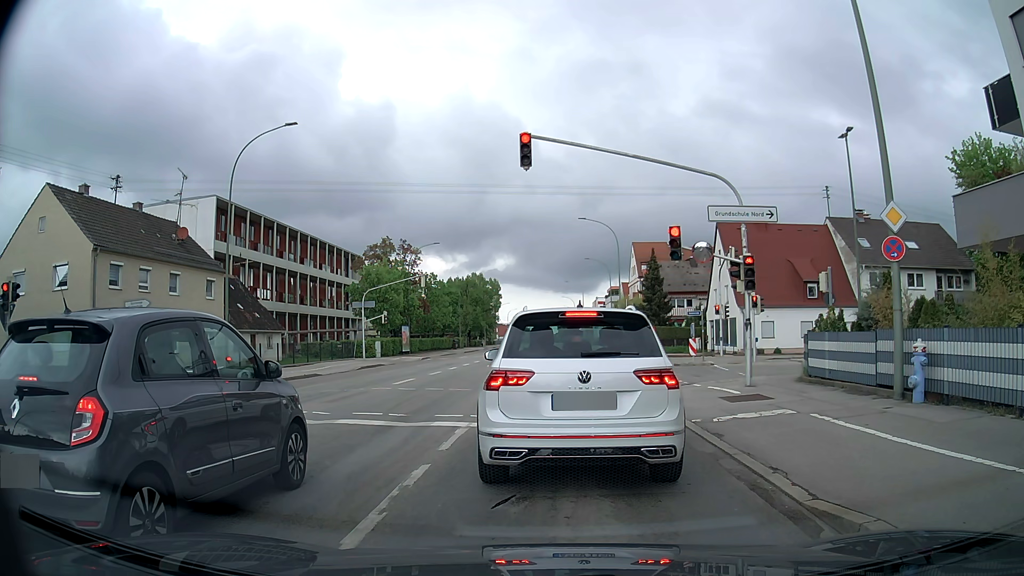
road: tertiary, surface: asphalt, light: Day
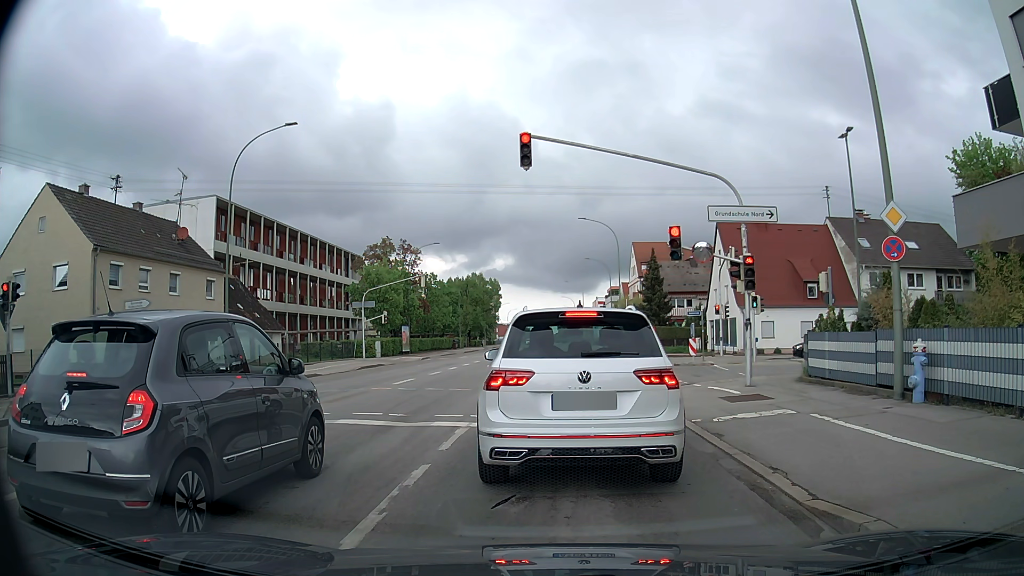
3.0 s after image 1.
(0.0, 0.0) m; 0°
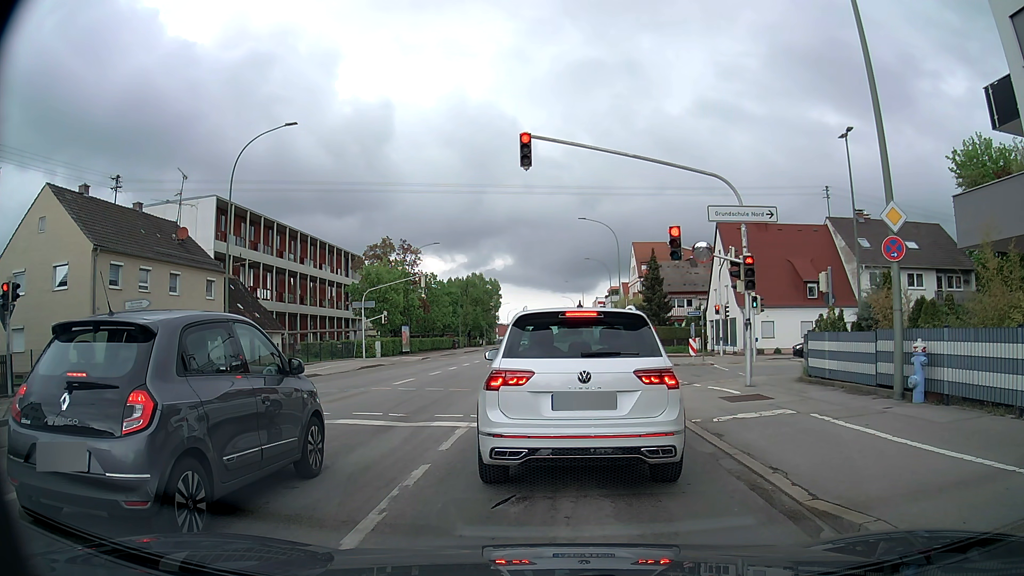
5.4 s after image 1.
(0.0, 0.0) m; 0°
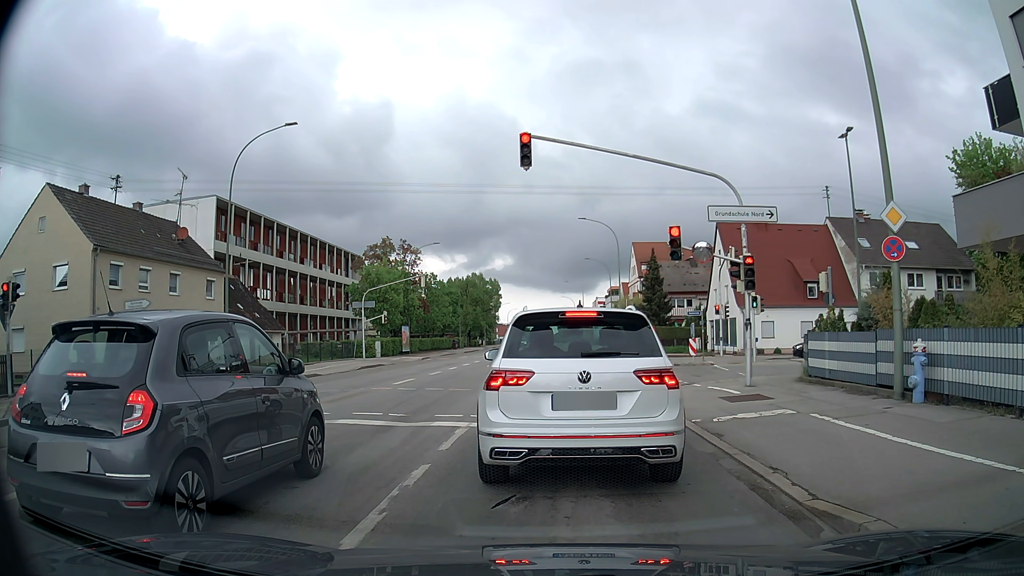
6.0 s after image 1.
(0.0, 0.0) m; 0°
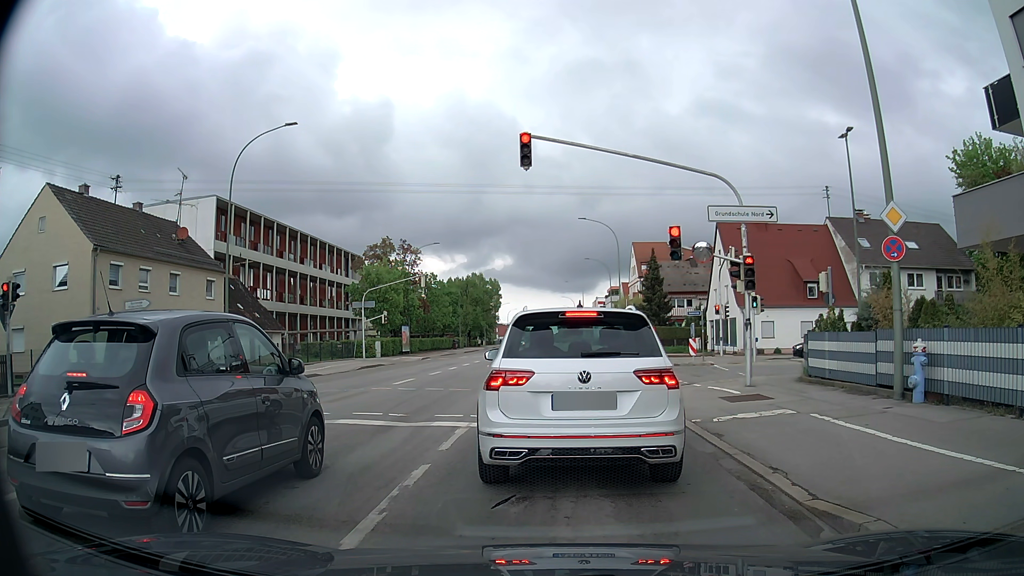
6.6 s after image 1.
(0.0, 0.0) m; 0°
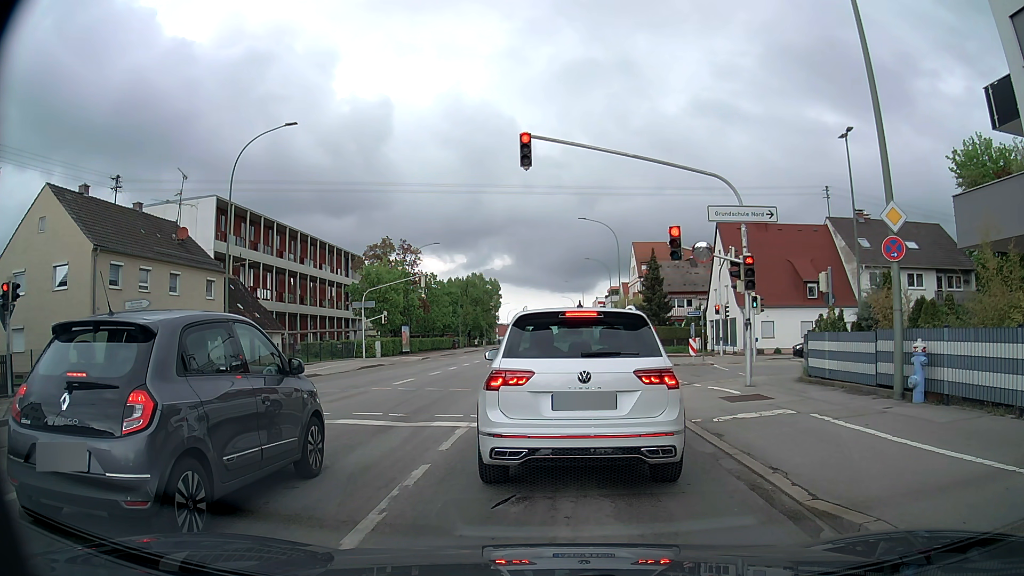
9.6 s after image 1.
(0.0, 0.0) m; 0°
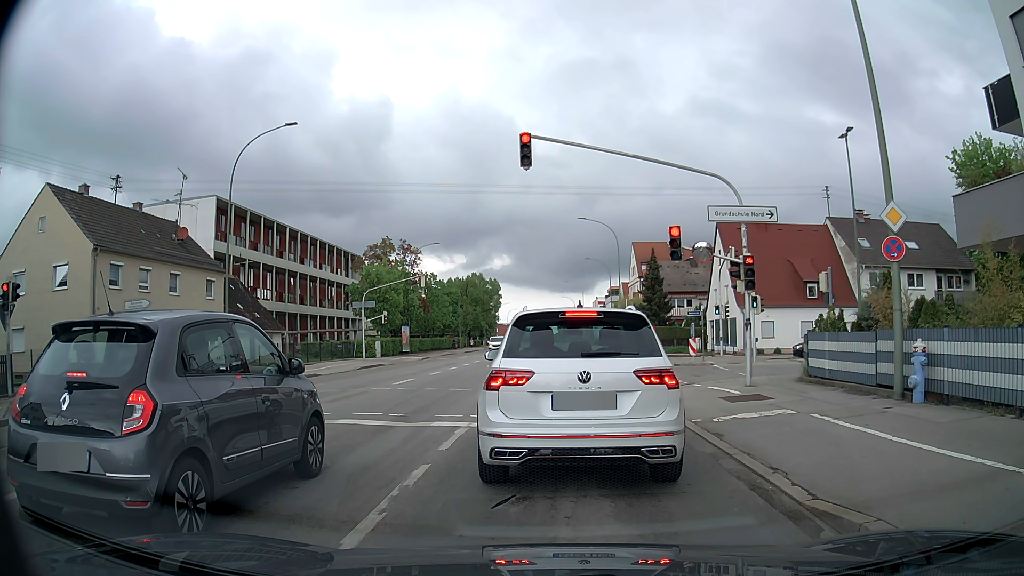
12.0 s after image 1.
(0.0, 0.0) m; 0°
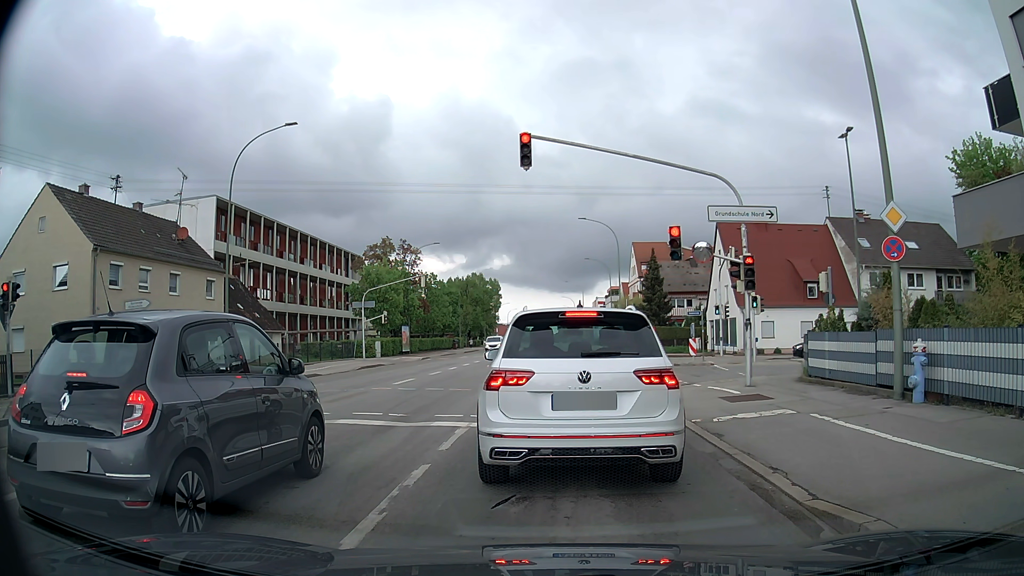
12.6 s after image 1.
(0.0, 0.0) m; 0°
